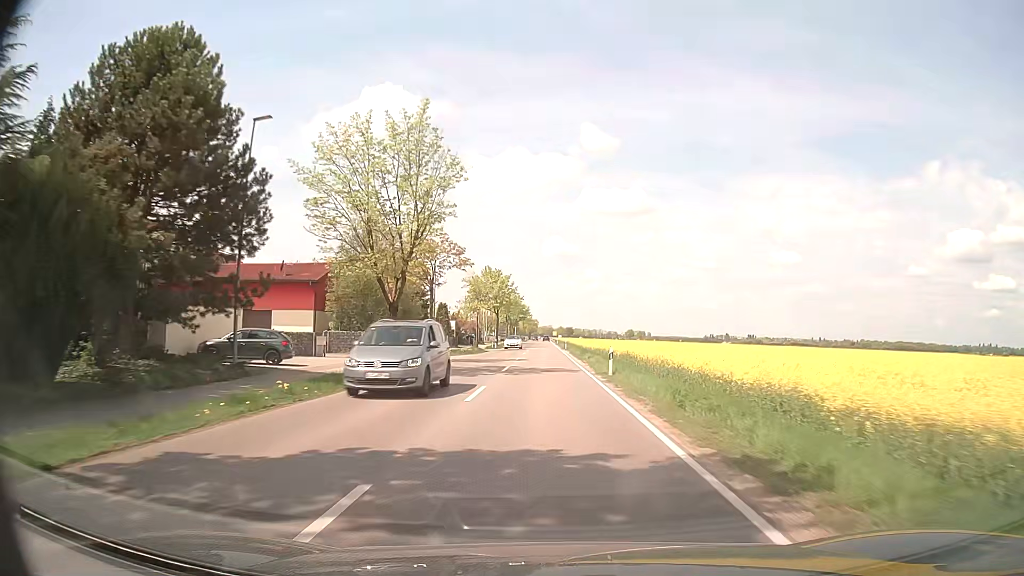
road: secondary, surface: asphalt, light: Day
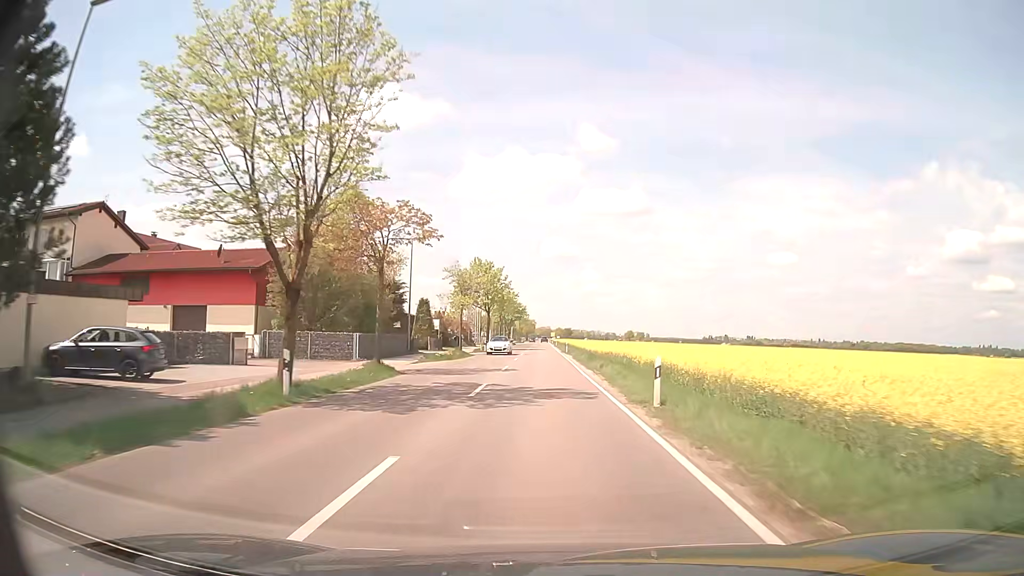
(0.0, +10.5) m; 0°
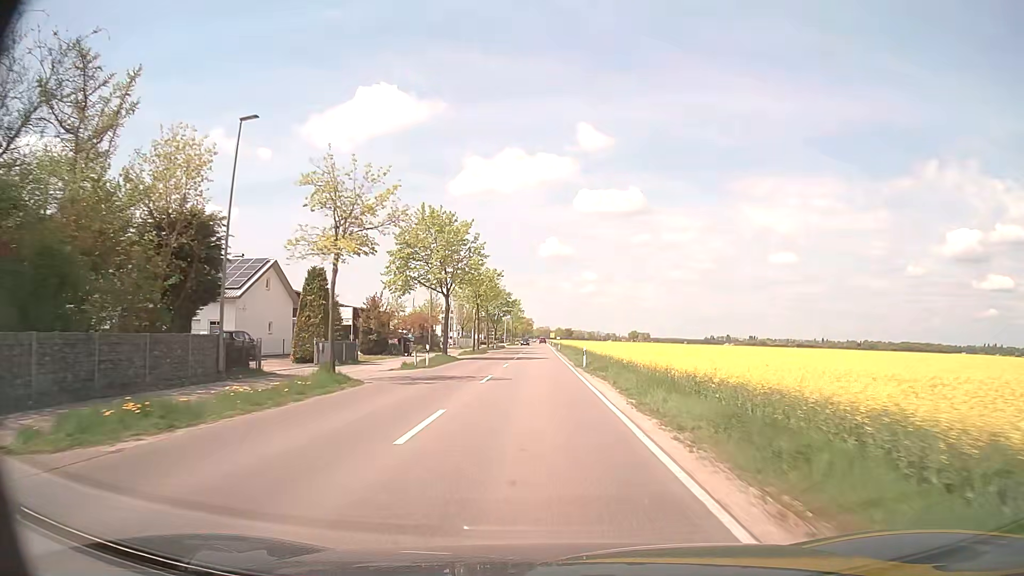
(-0.1, +30.9) m; 0°
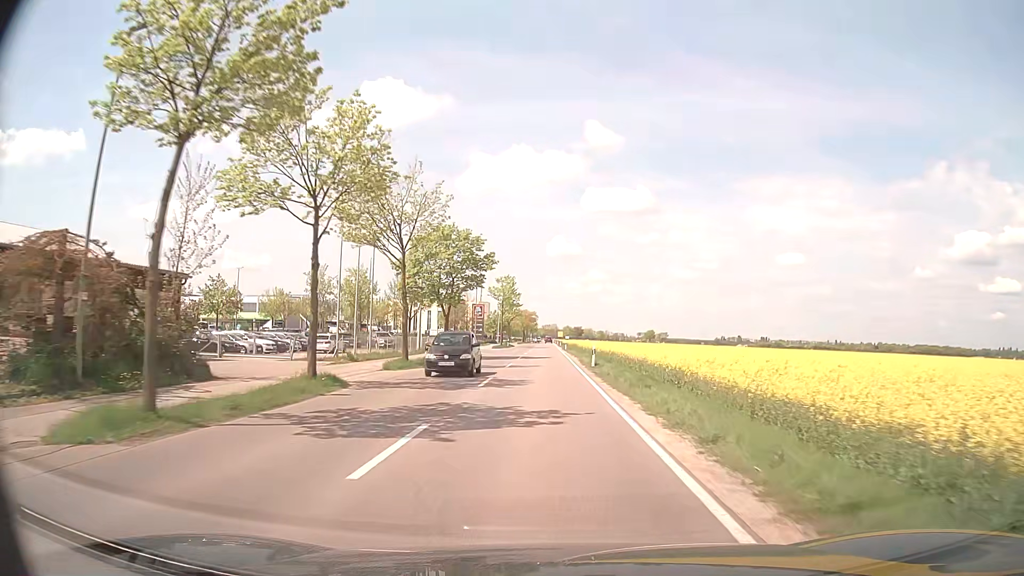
(-0.2, +50.2) m; 0°
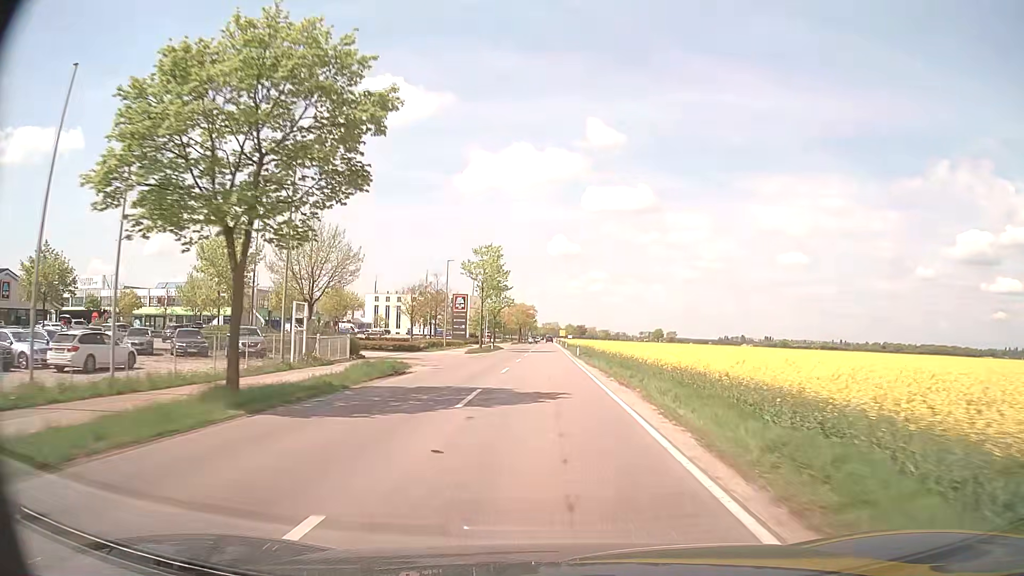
(0.0, +29.4) m; 0°
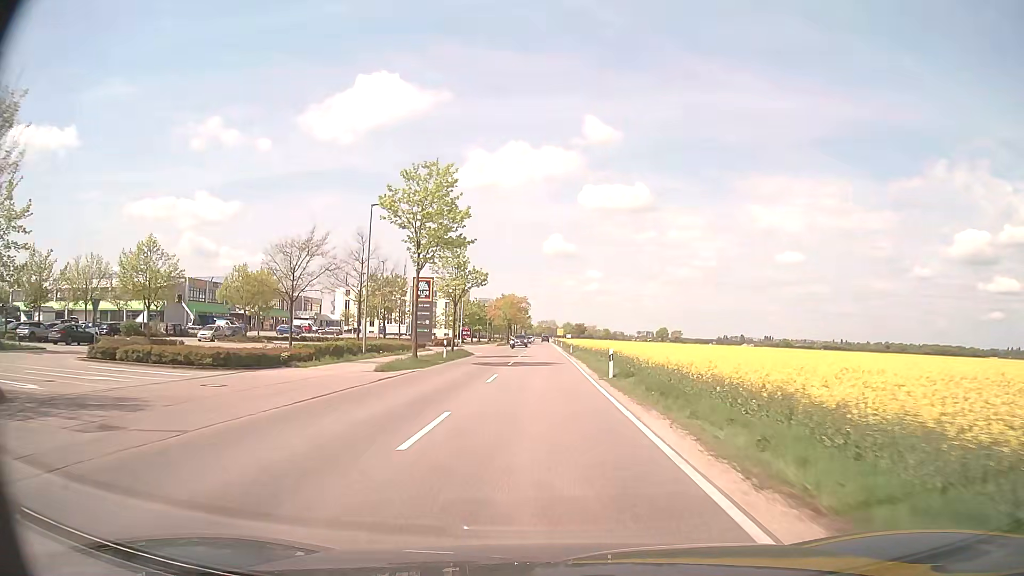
(+0.1, +28.9) m; 0°
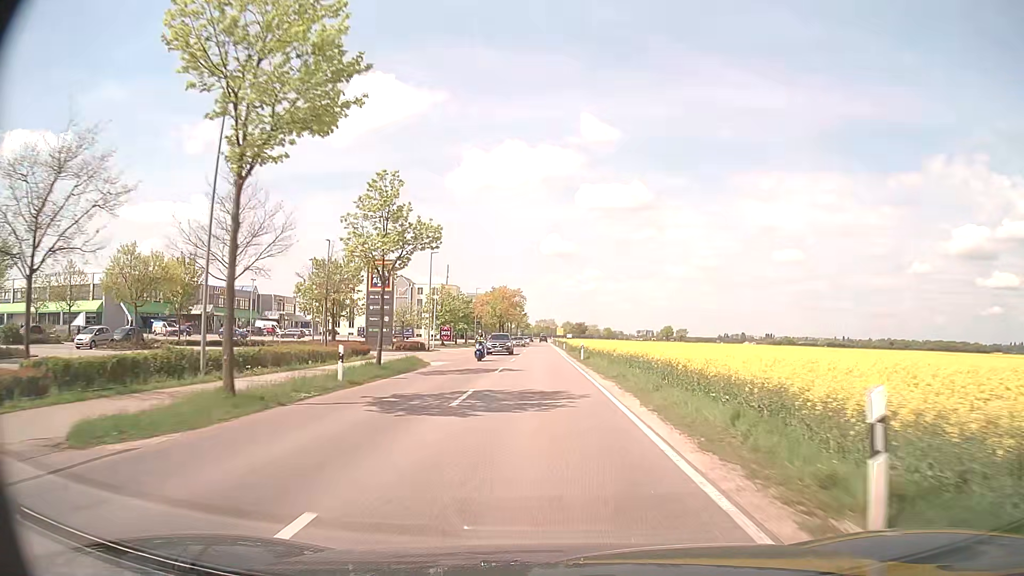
(+0.1, +19.0) m; 0°
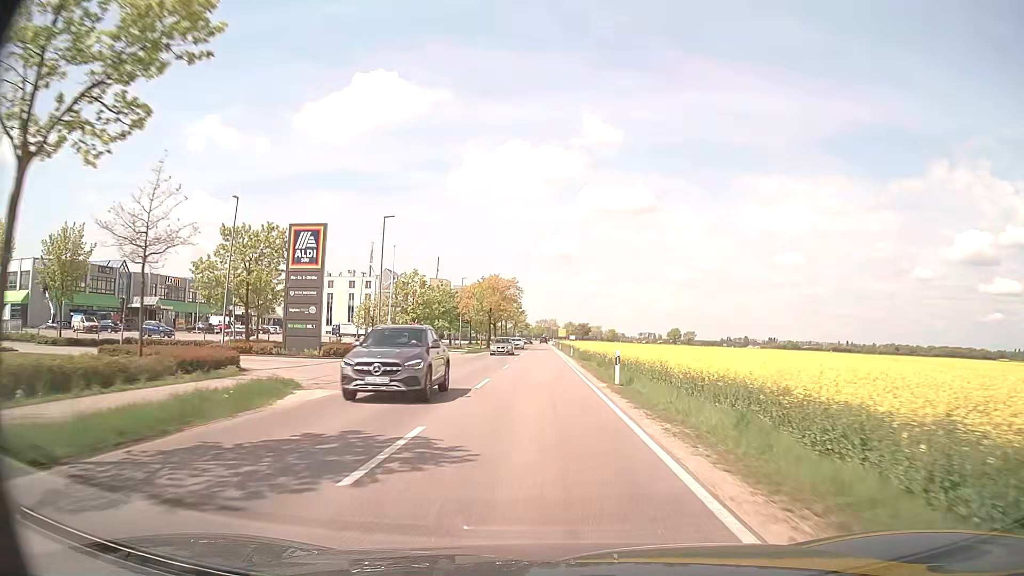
(0.0, +18.9) m; 0°
